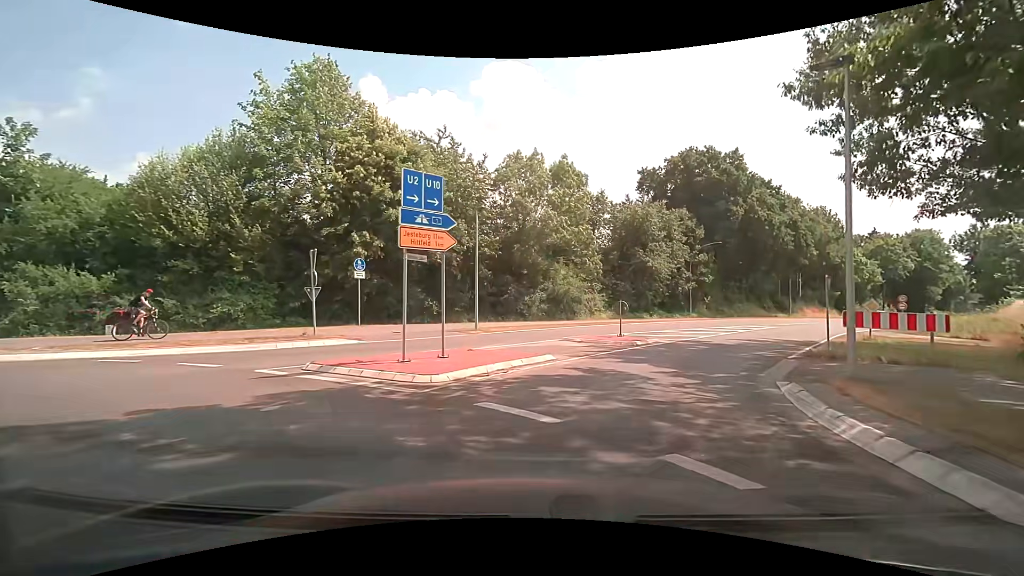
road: secondary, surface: asphalt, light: Day
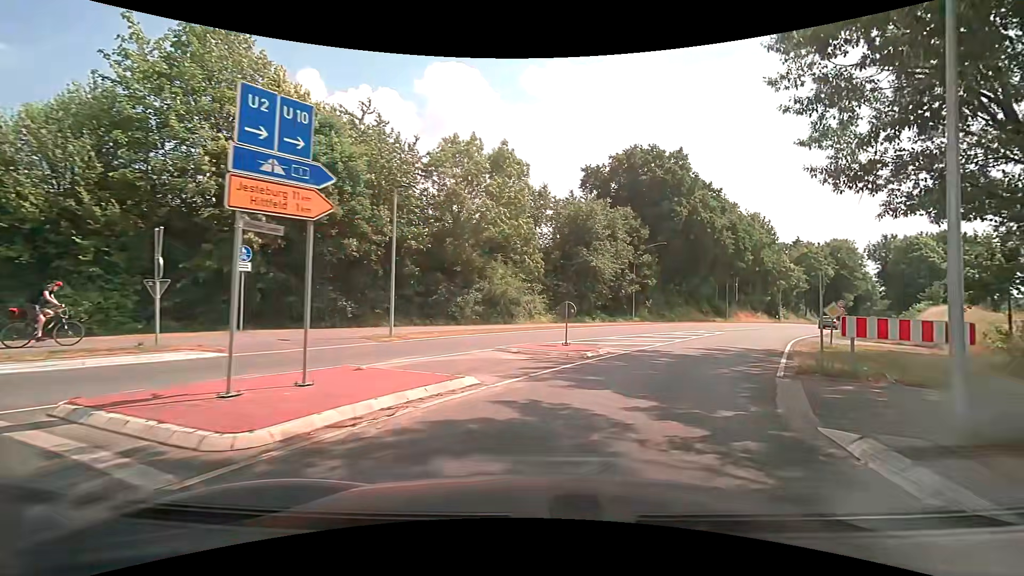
(+0.2, +4.2) m; +7°
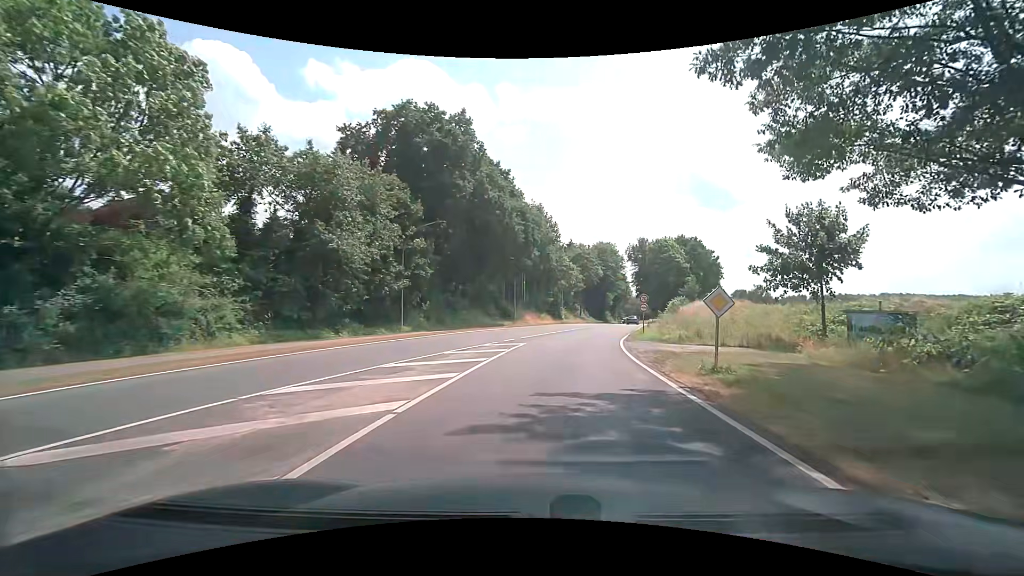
(+3.5, +14.0) m; +25°
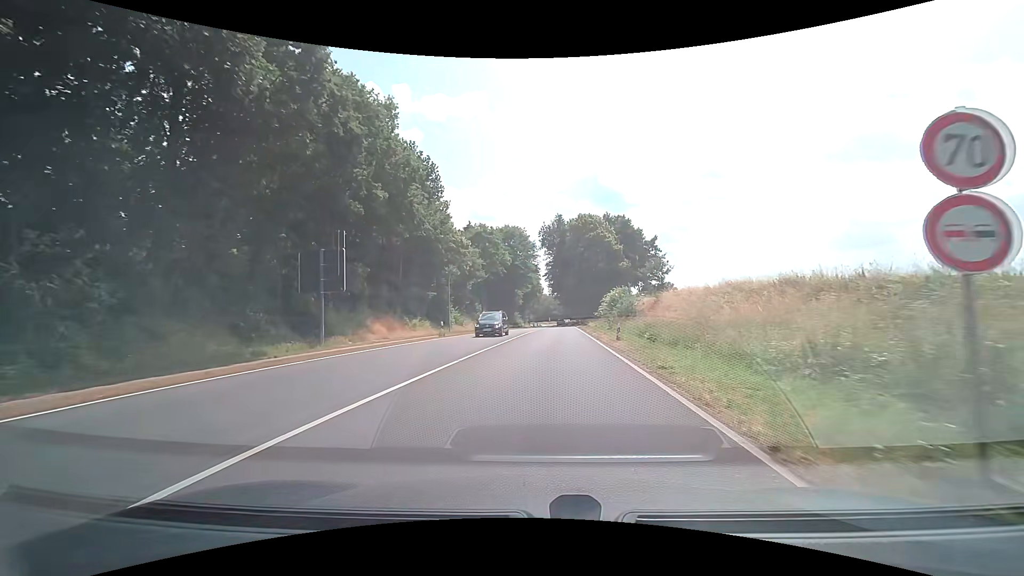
(+3.4, +32.8) m; +10°
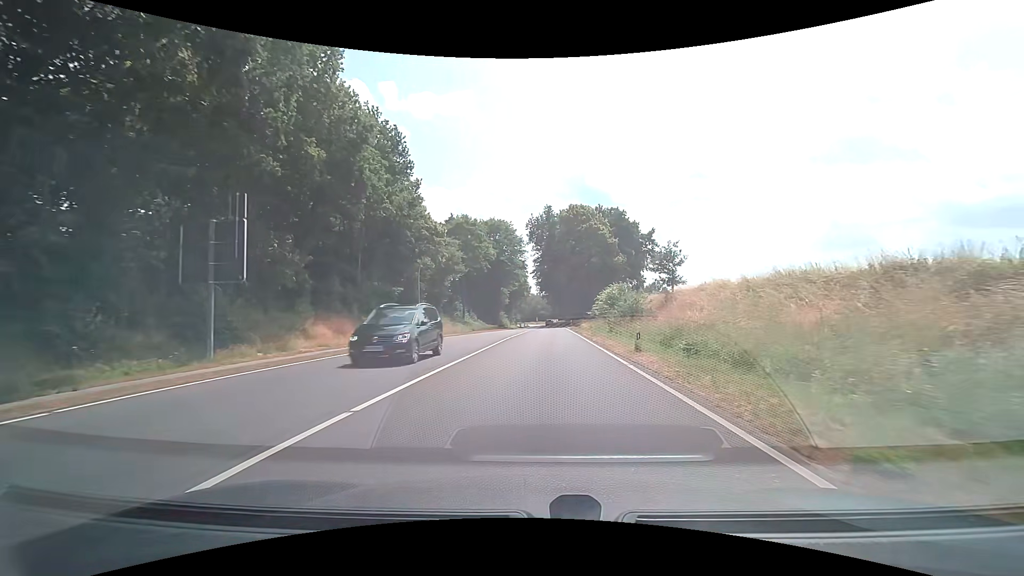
(+0.1, +7.9) m; +2°
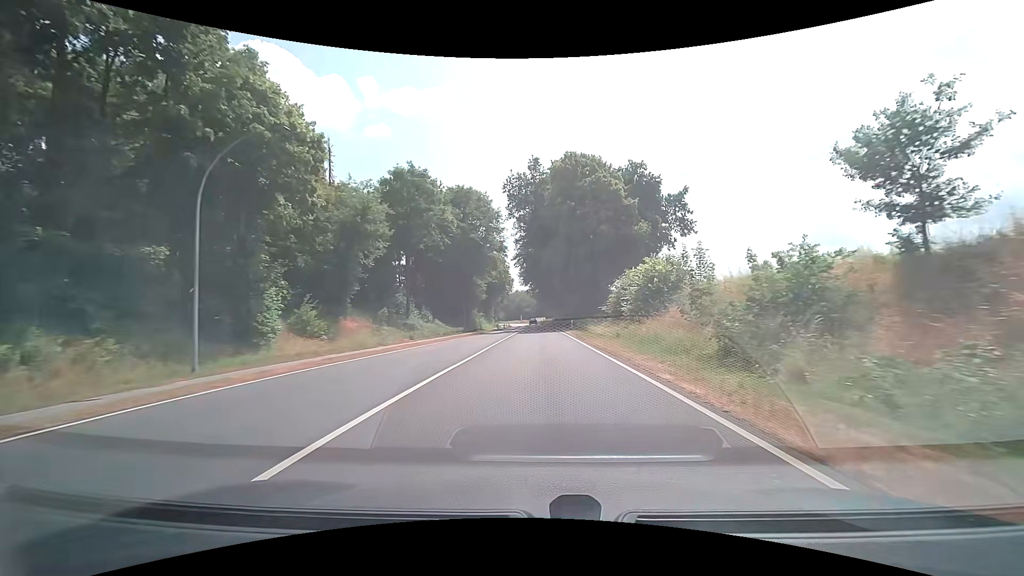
(+0.4, +26.0) m; +1°
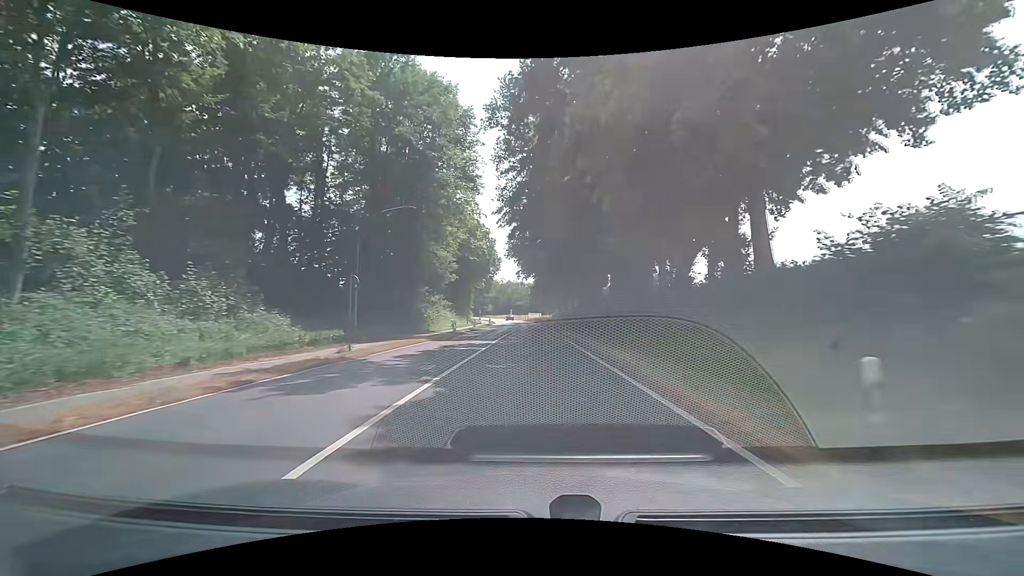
(+0.1, +38.4) m; 0°
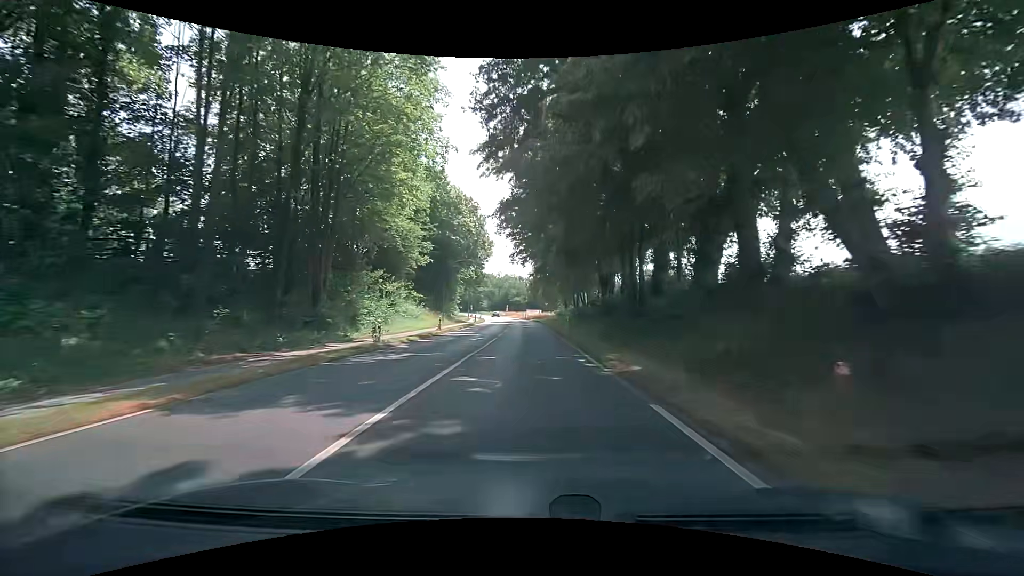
(+0.1, +19.9) m; +1°
(0, +10) (0, +20) (-1, +30) (-1, +40) (-1, +50) (-2, +60) (-2, +70) (-3, +80) (-4, +90) (-5, +100) m
